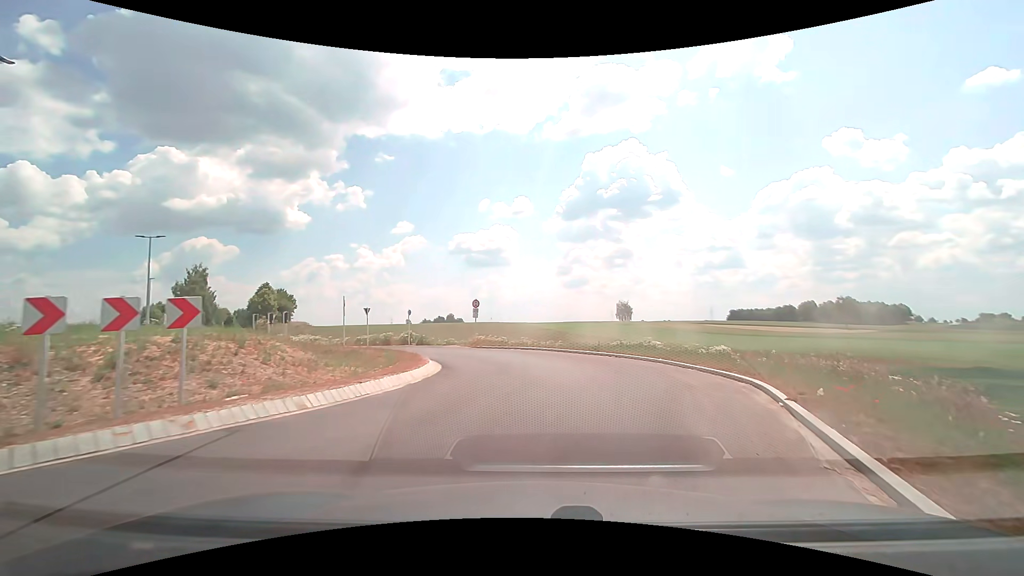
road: secondary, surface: asphalt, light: Day
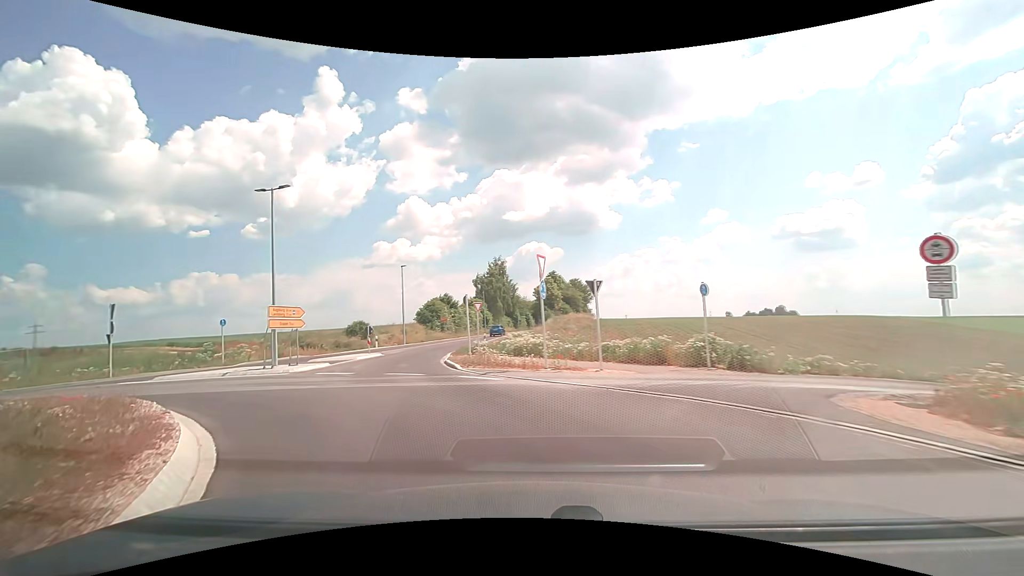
(-3.5, +22.8) m; -33°
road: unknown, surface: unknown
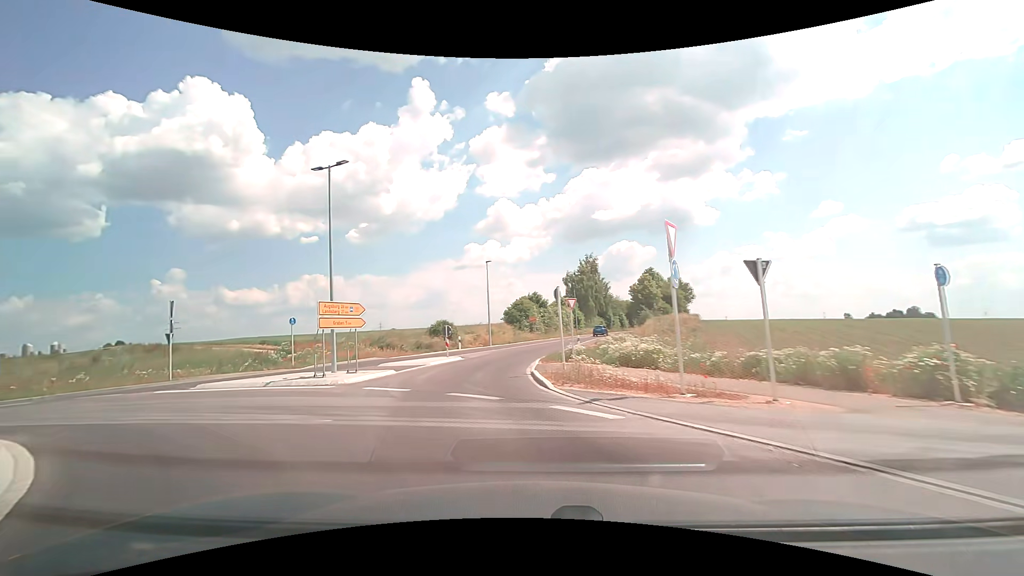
(-0.5, +4.9) m; -11°
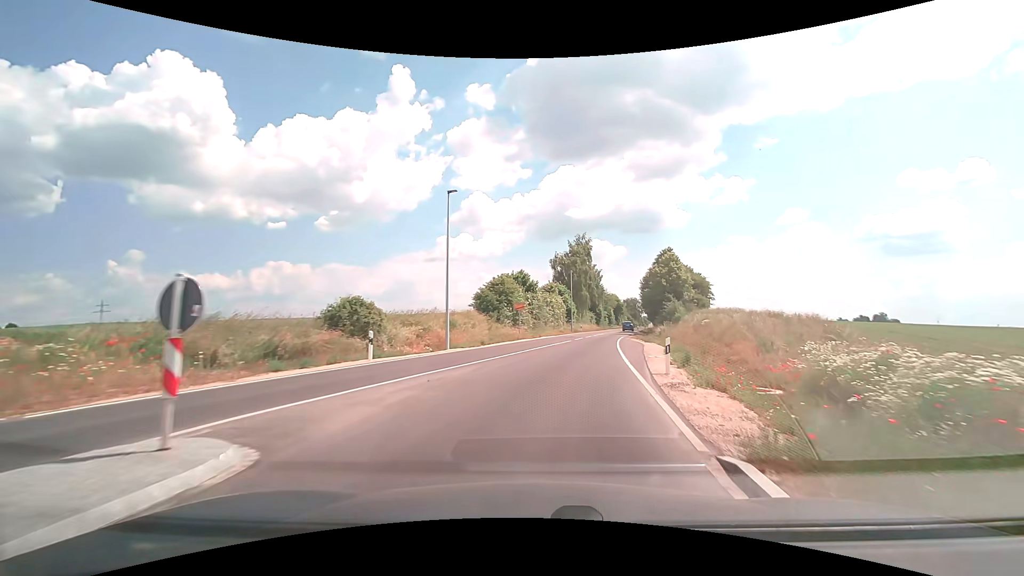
(-2.2, +23.4) m; +2°
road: secondary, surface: asphalt
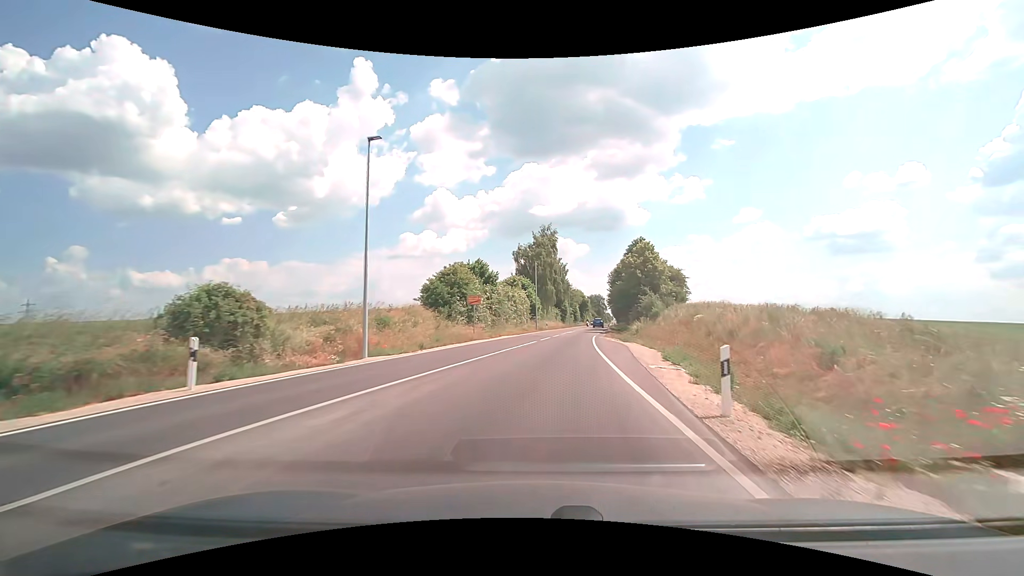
(+0.3, +7.3) m; +4°
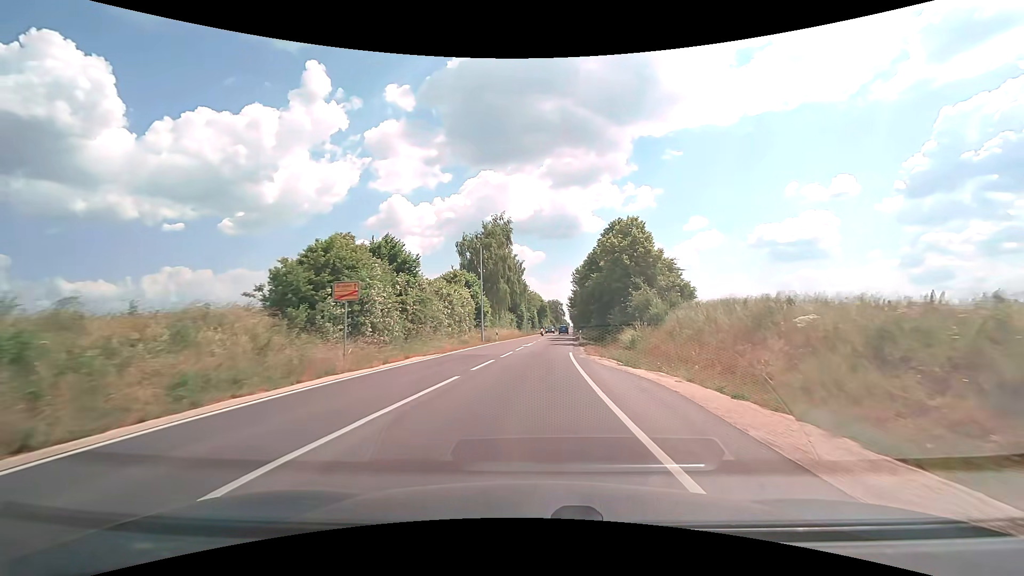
(+0.8, +16.6) m; +5°
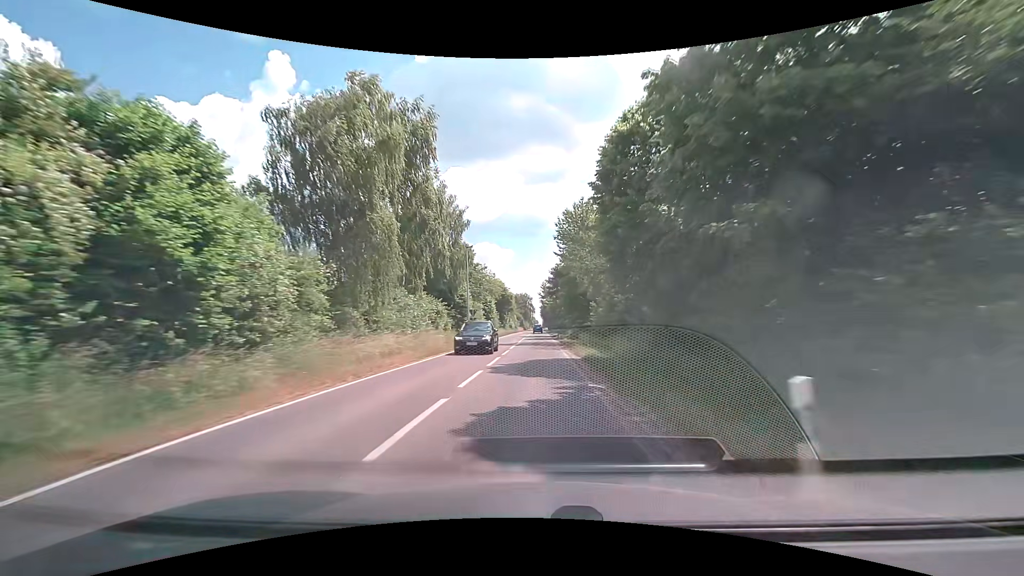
(+1.5, +40.4) m; +3°
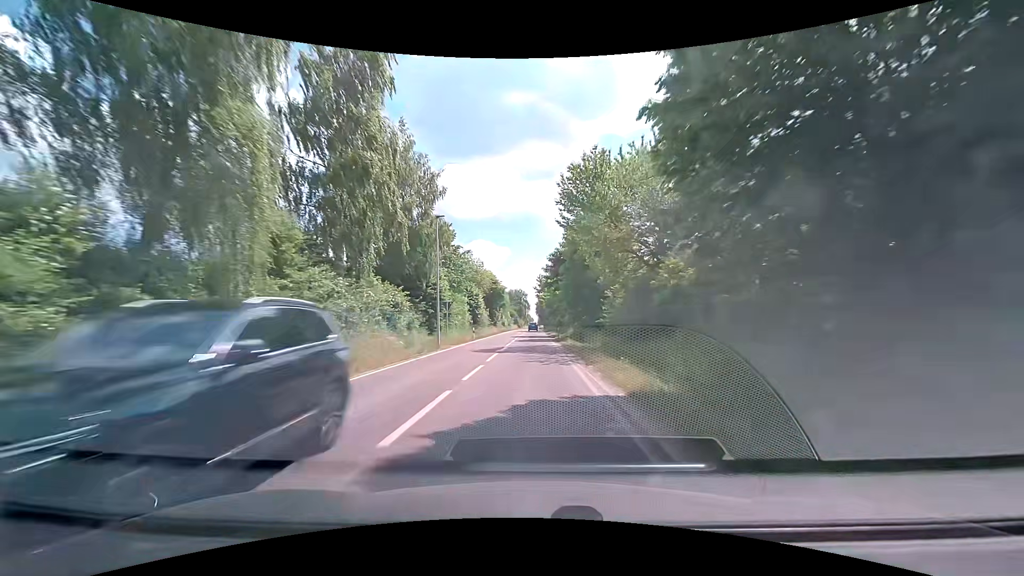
(+0.1, +11.3) m; 0°
(0, +10) (0, +20) (0, +30) (0, +40) (0, +50) (0, +60) (0, +70) (0, +80) (0, +90) (0, +100) m
